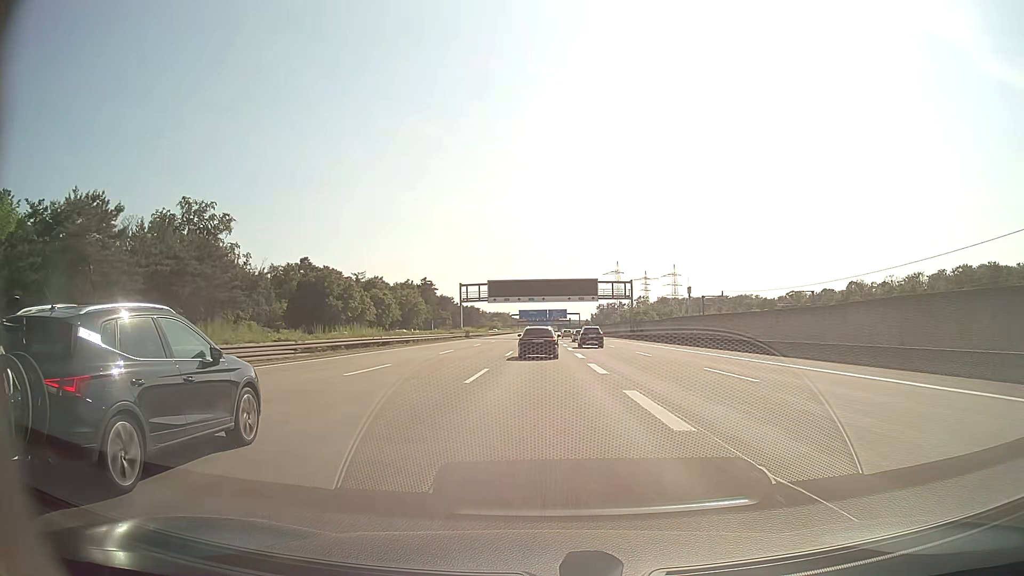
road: motorway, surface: asphalt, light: Day
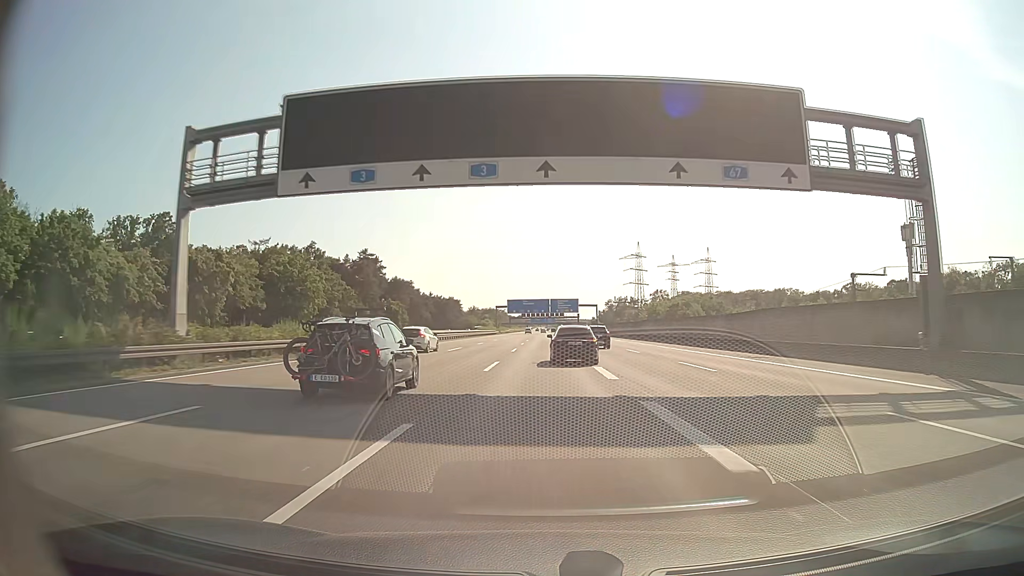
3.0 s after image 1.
(-0.1, +86.7) m; 0°
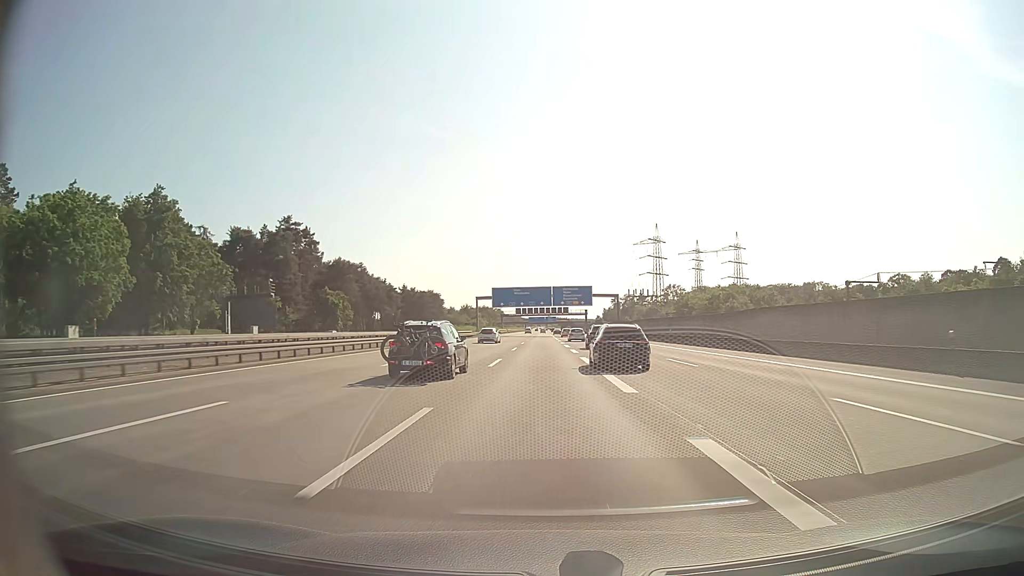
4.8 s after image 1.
(0.0, +52.4) m; 0°
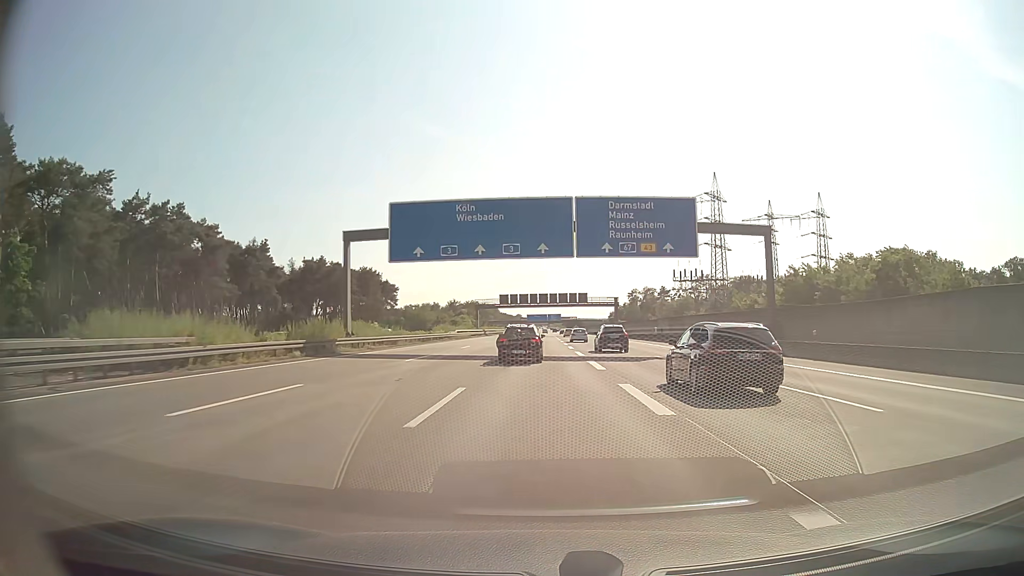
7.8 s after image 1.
(-0.2, +87.7) m; 0°
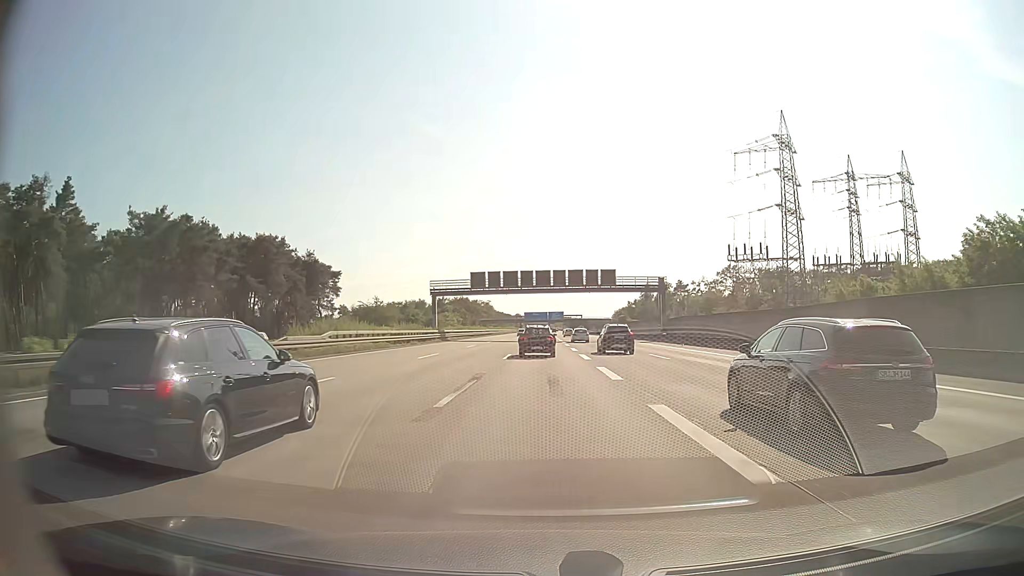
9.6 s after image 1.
(0.0, +52.5) m; 0°
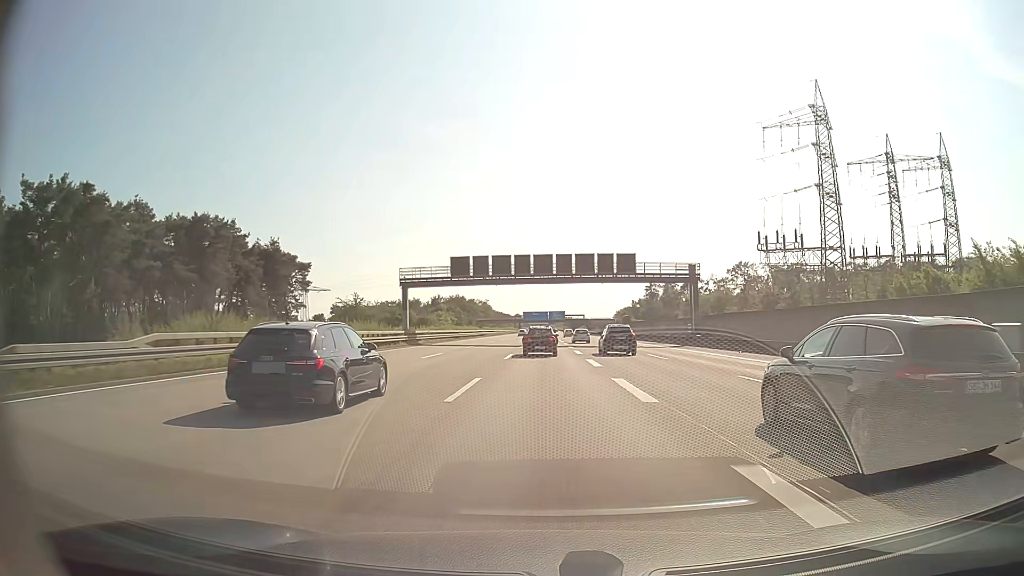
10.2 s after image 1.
(0.0, +17.5) m; 0°
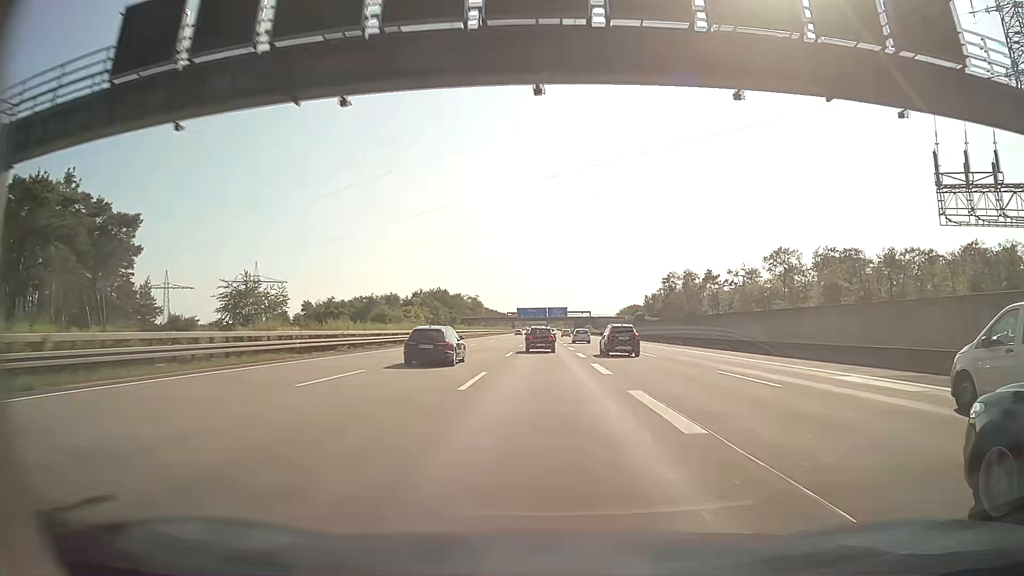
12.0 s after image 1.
(+0.1, +52.3) m; 0°
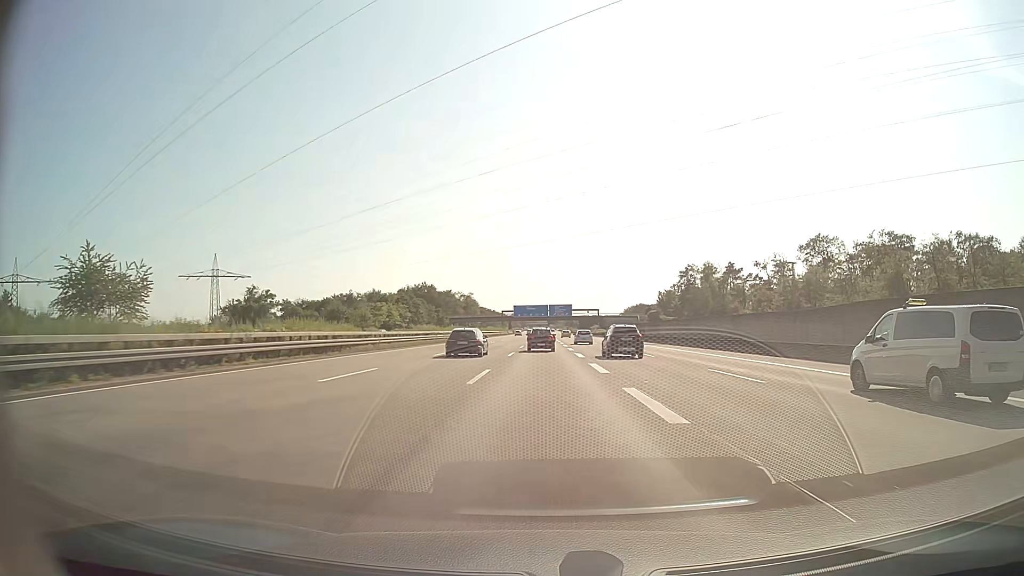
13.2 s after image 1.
(0.0, +34.9) m; 0°
(0, +10) (0, +20) (0, +30) (0, +40) (0, +50) (0, +60) (0, +70) (0, +80) (0, +90) (0, +100) m
